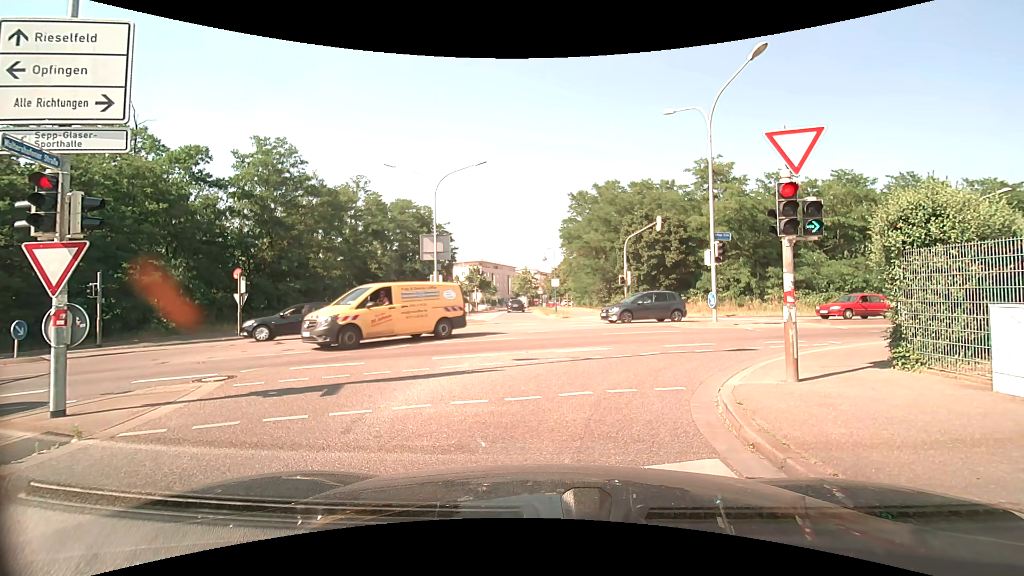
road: unclassified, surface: asphalt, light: Day
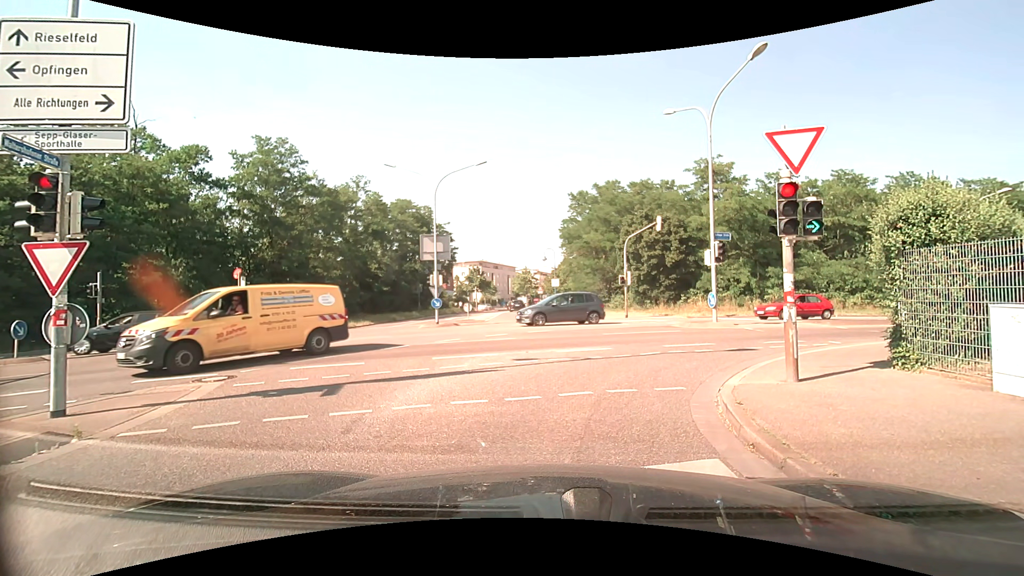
(0.0, 0.0) m; 0°
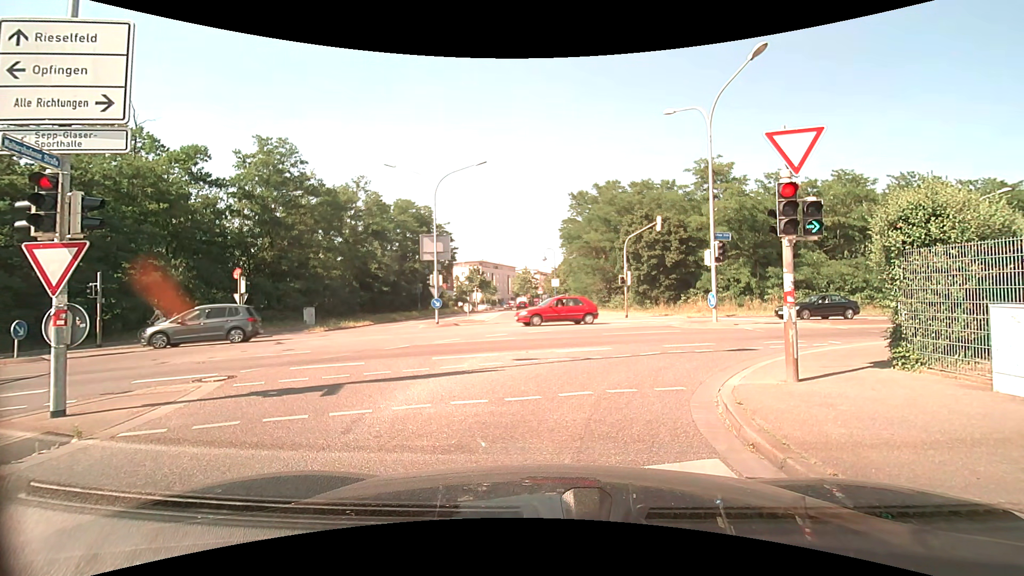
(0.0, 0.0) m; 0°
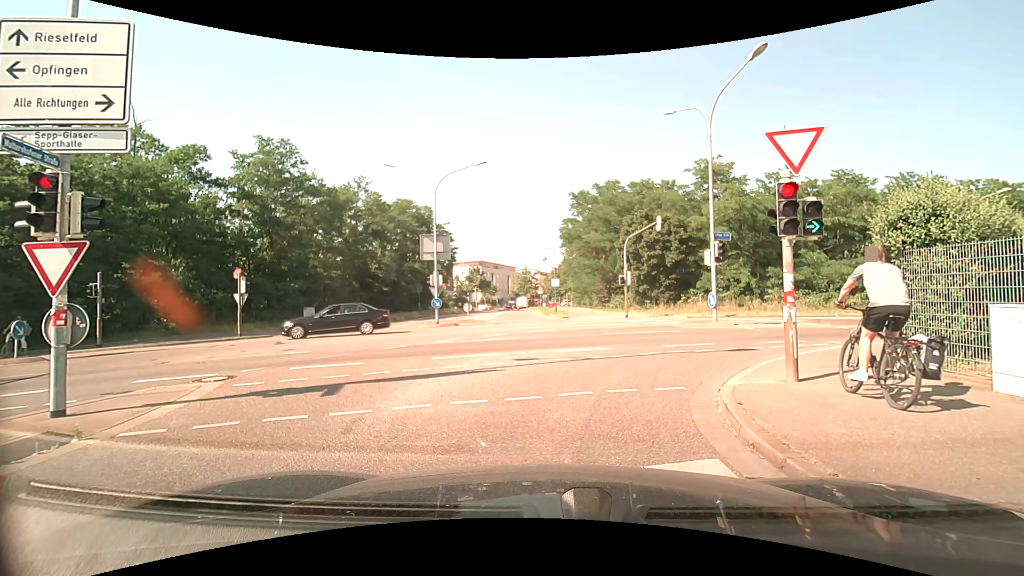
(0.0, 0.0) m; 0°
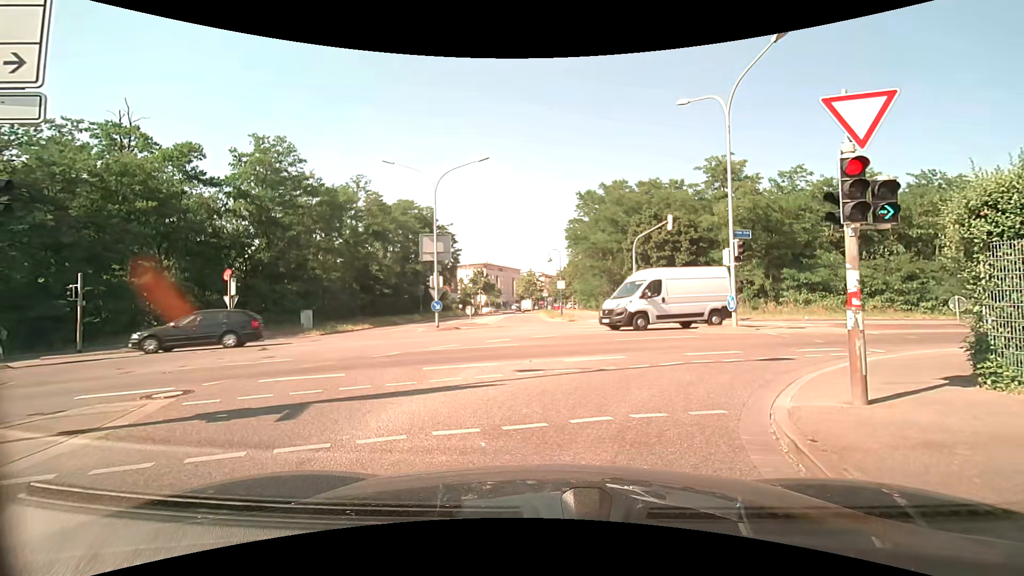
(0.0, +1.5) m; -3°
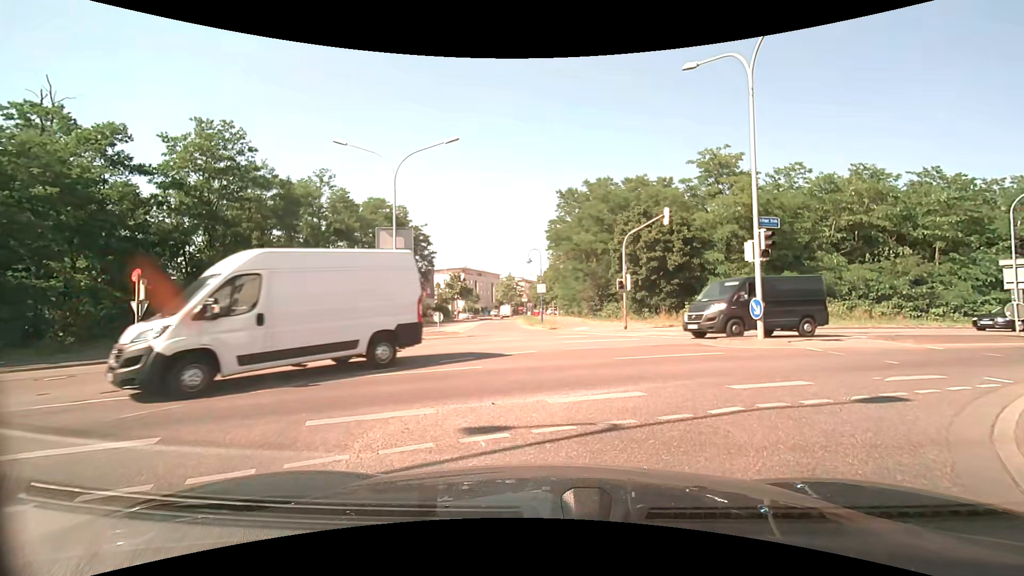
(+0.2, +4.3) m; +4°
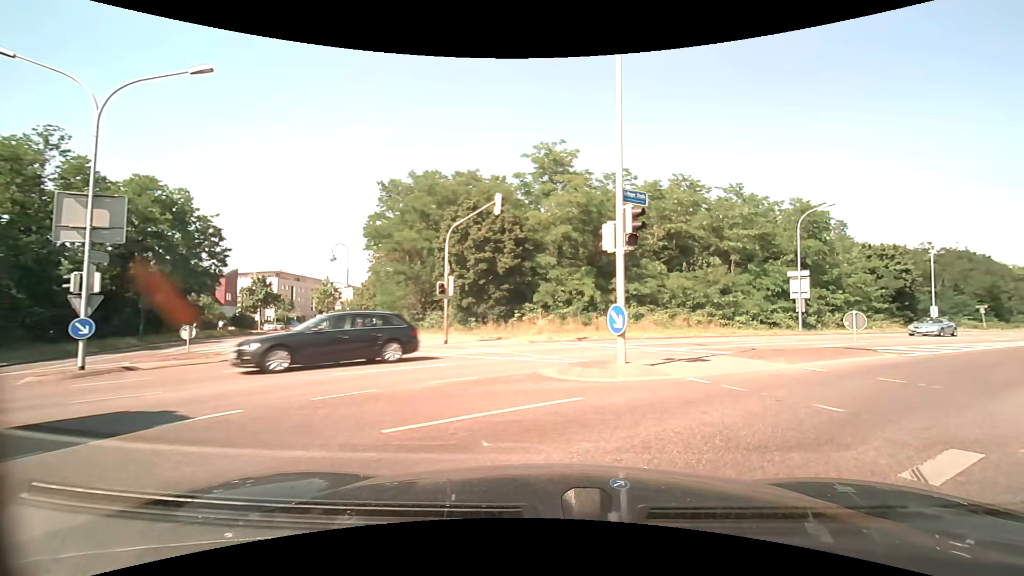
(+1.0, +6.1) m; +21°
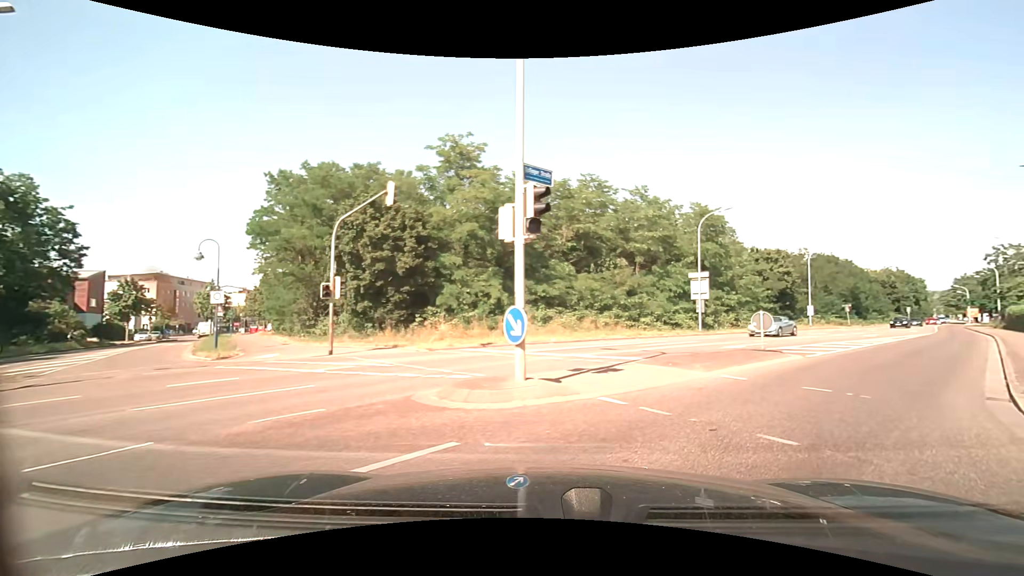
(+0.2, +2.2) m; +10°
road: secondary
(+4, +9) (+10, +17) (+16, +25) (+23, +32) (+29, +40) (+35, +48) (+40, +56) (+46, +65) (+52, +73) (+58, +81) m
